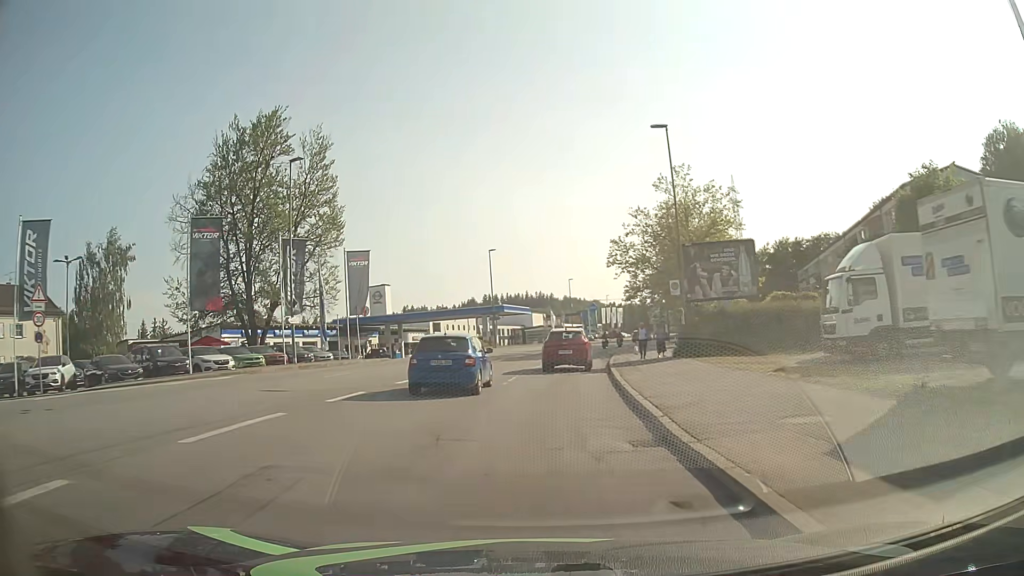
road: tertiary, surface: asphalt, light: Day
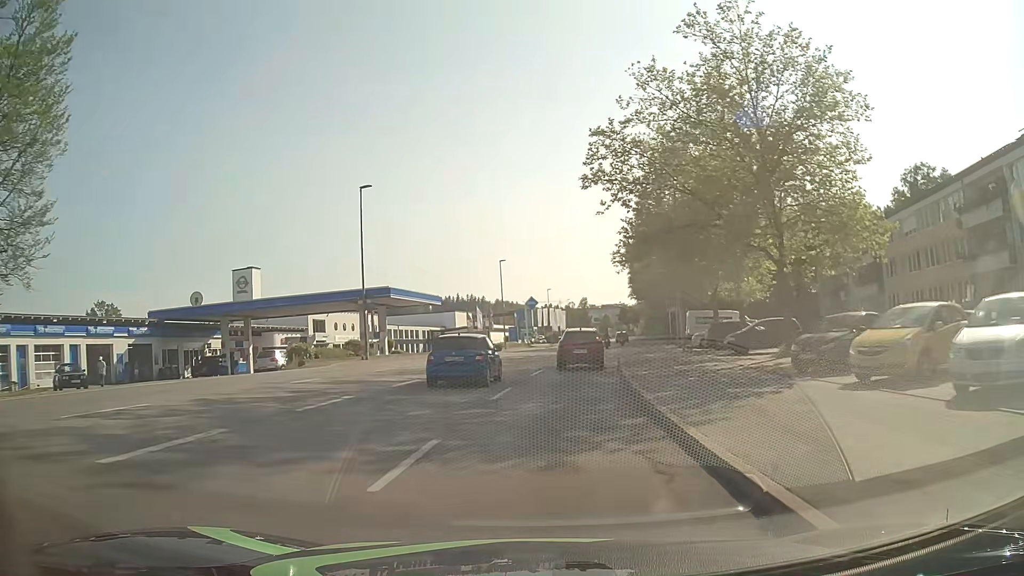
(+1.4, +31.2) m; +6°
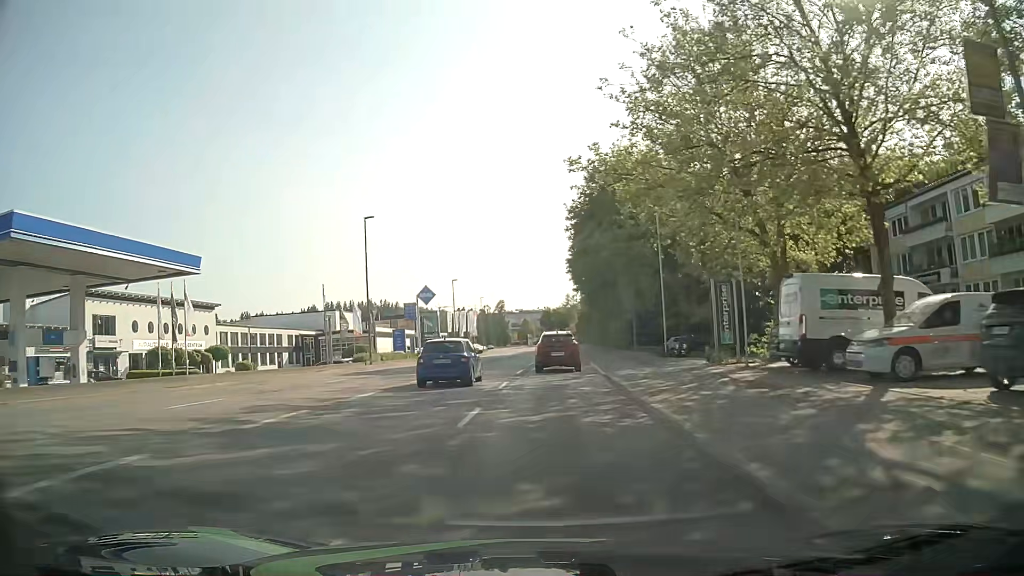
(+1.7, +31.2) m; +7°
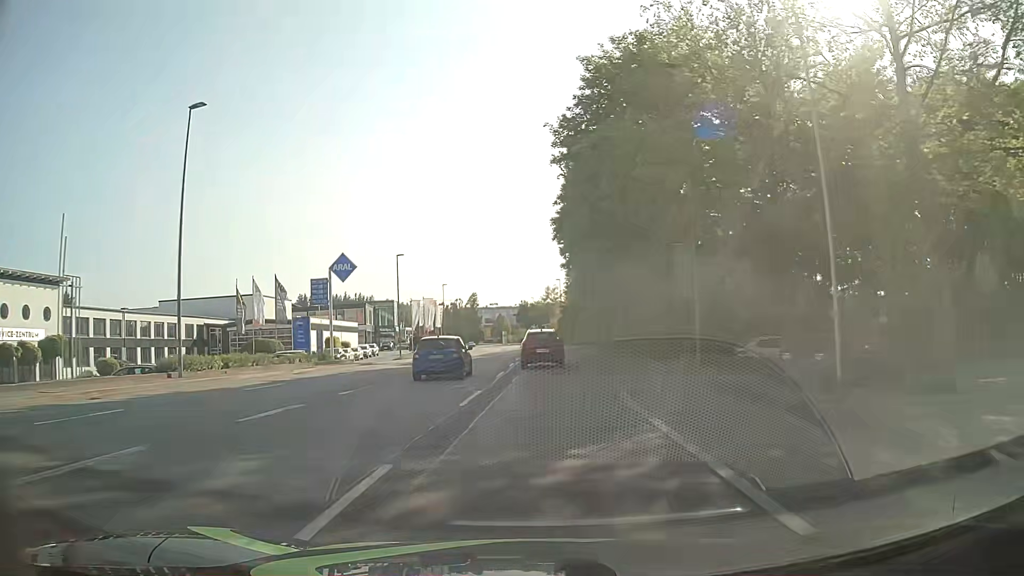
(+0.6, +23.3) m; +2°
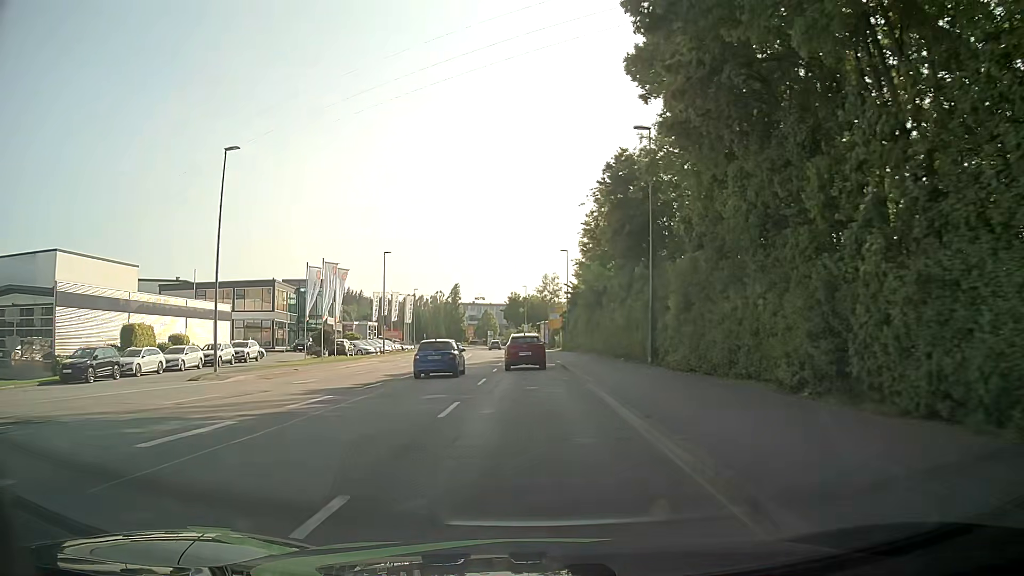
(+0.3, +38.9) m; +1°
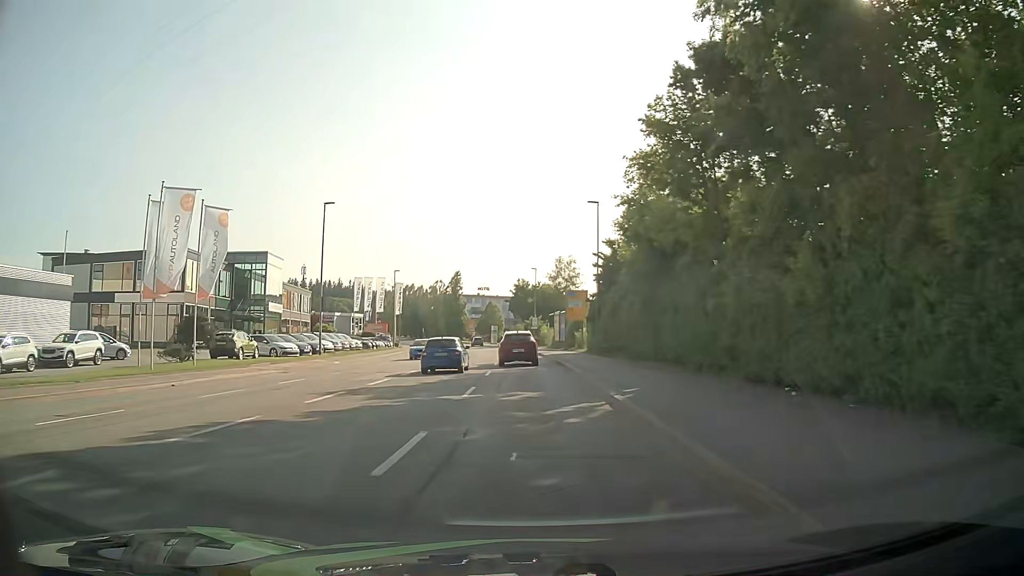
(-0.3, +23.3) m; -1°
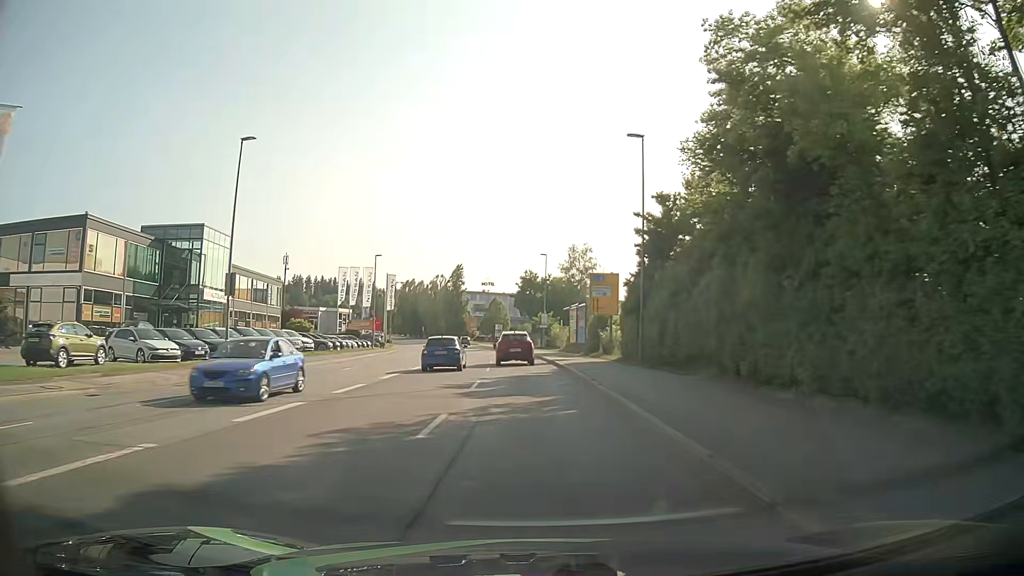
(-0.2, +15.6) m; -1°
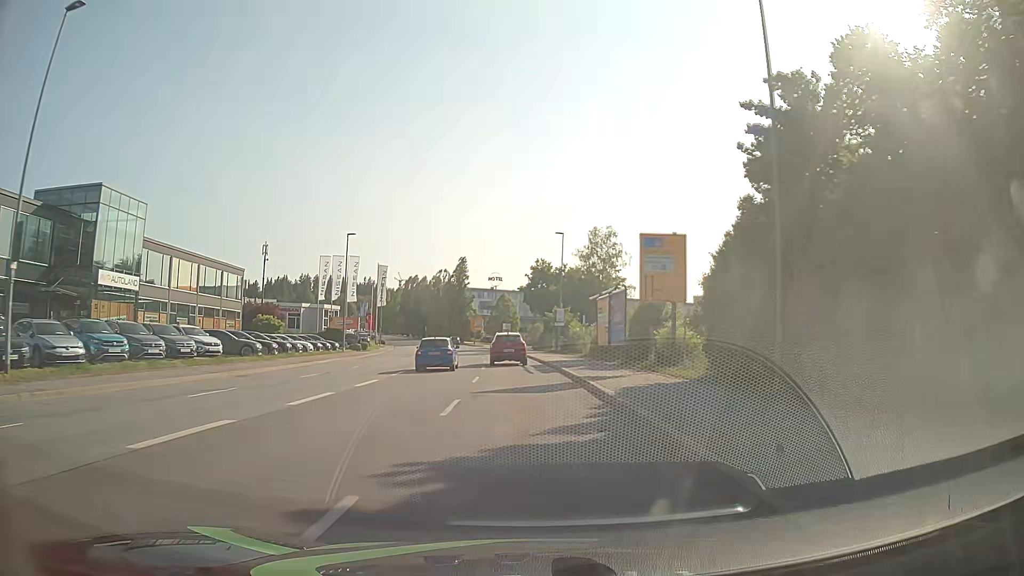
(-0.2, +15.6) m; -1°
